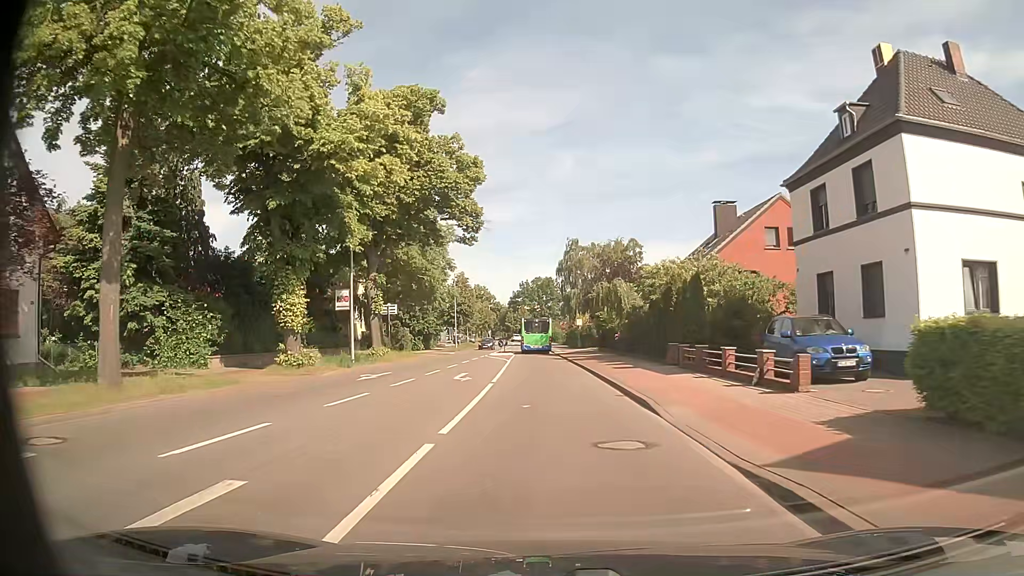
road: secondary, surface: asphalt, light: Day
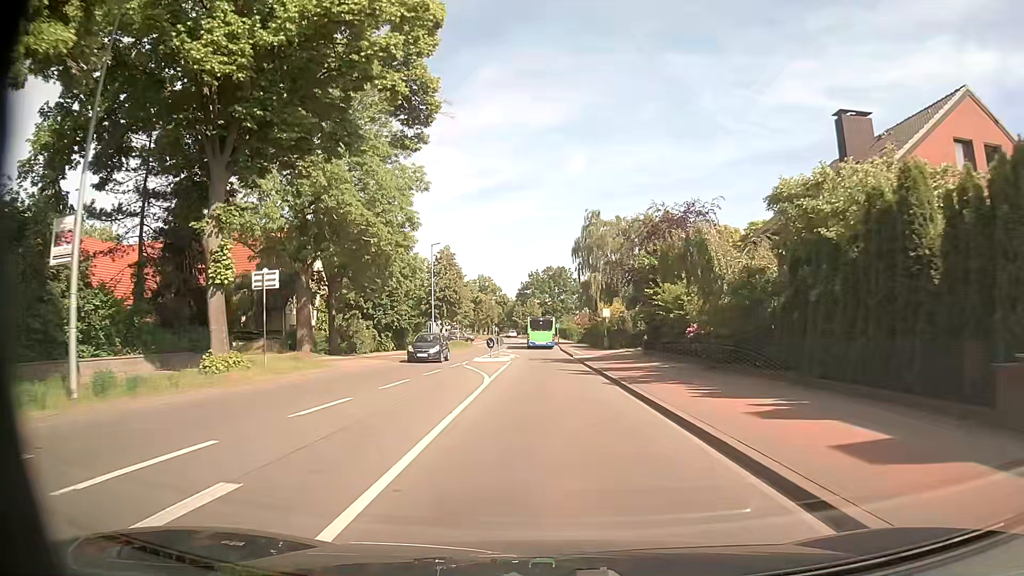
(-0.3, +20.4) m; -1°
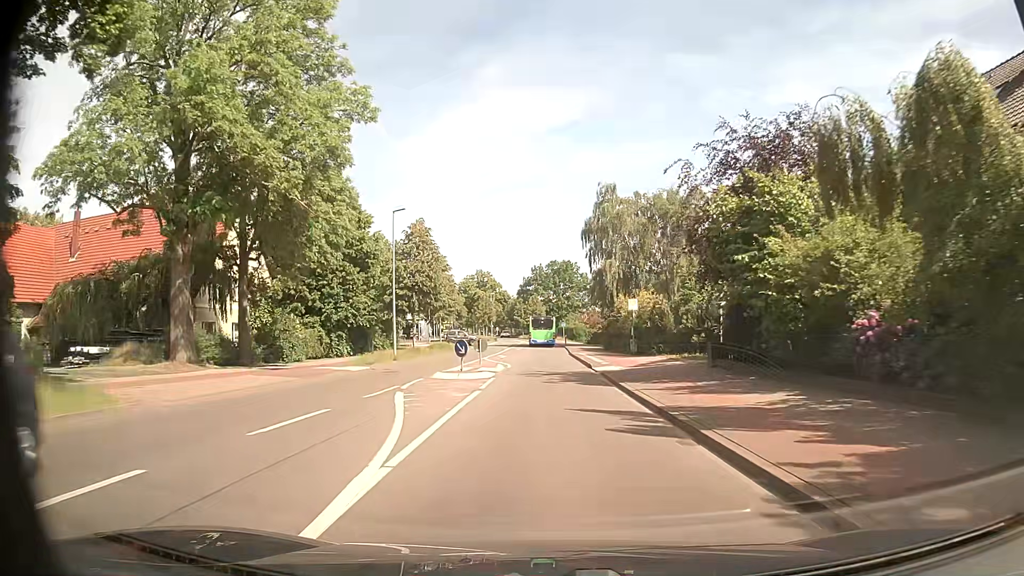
(0.0, +14.1) m; -1°
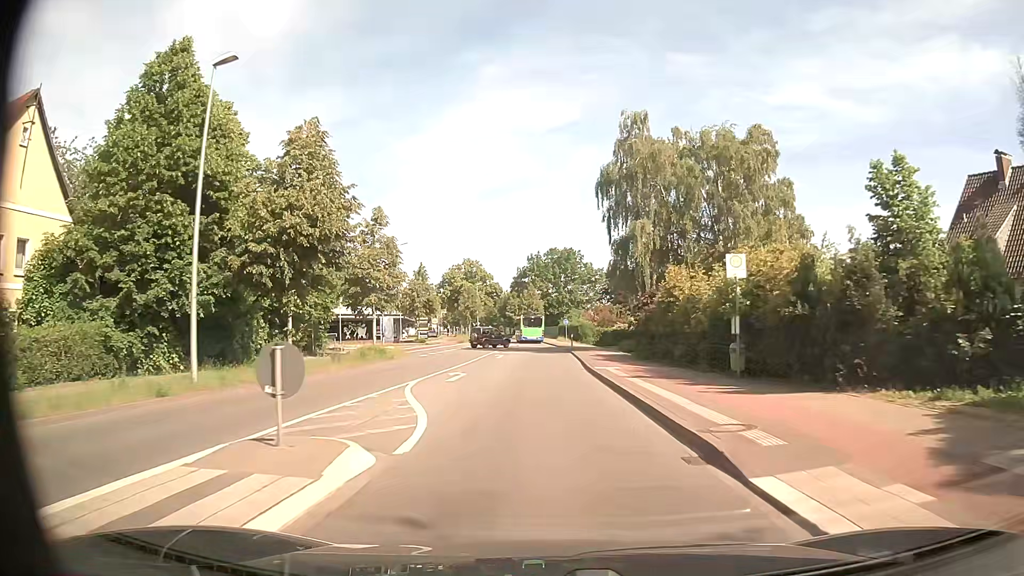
(+0.1, +21.4) m; +1°
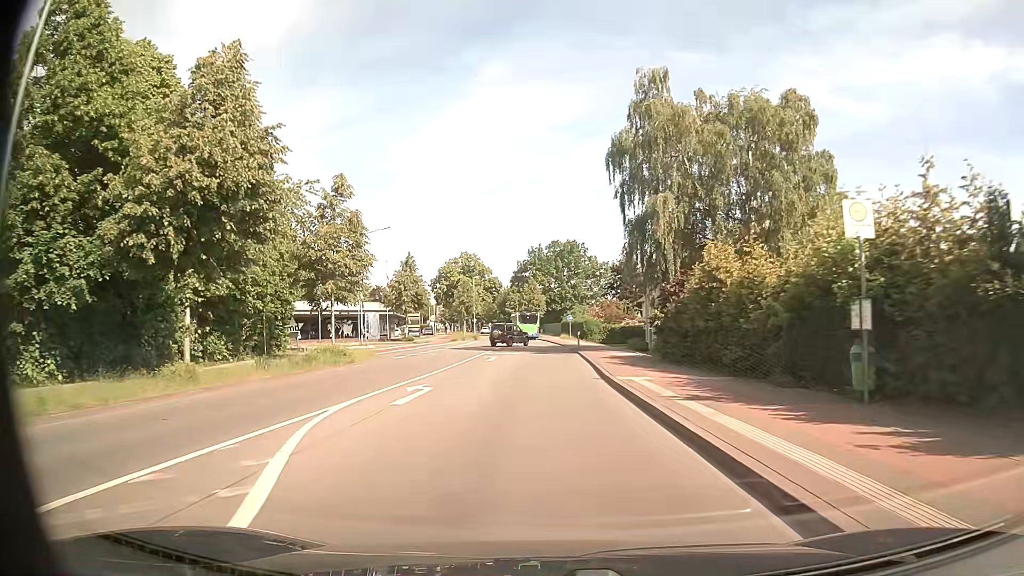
(0.0, +7.1) m; 0°
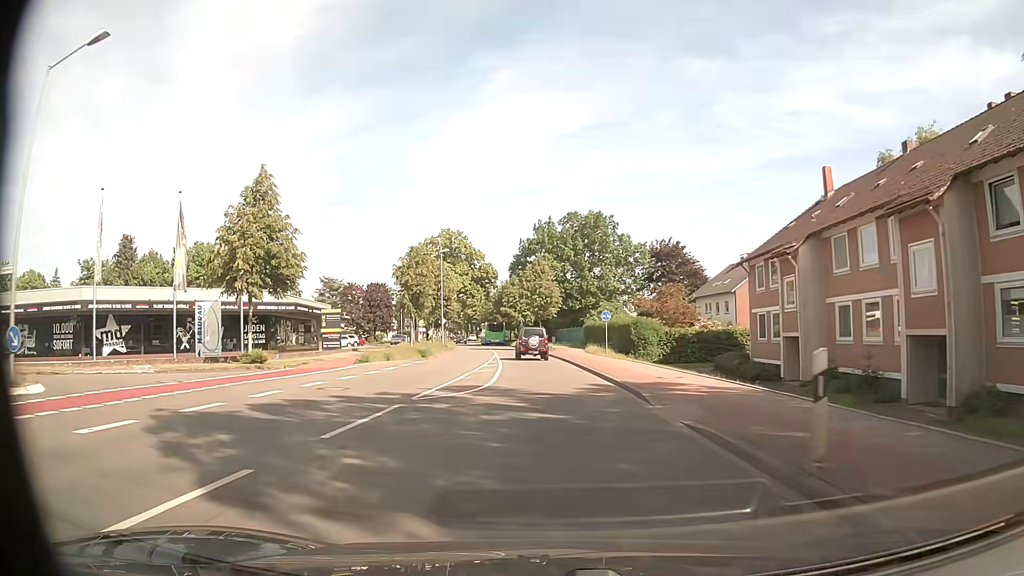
(-0.5, +35.8) m; -1°
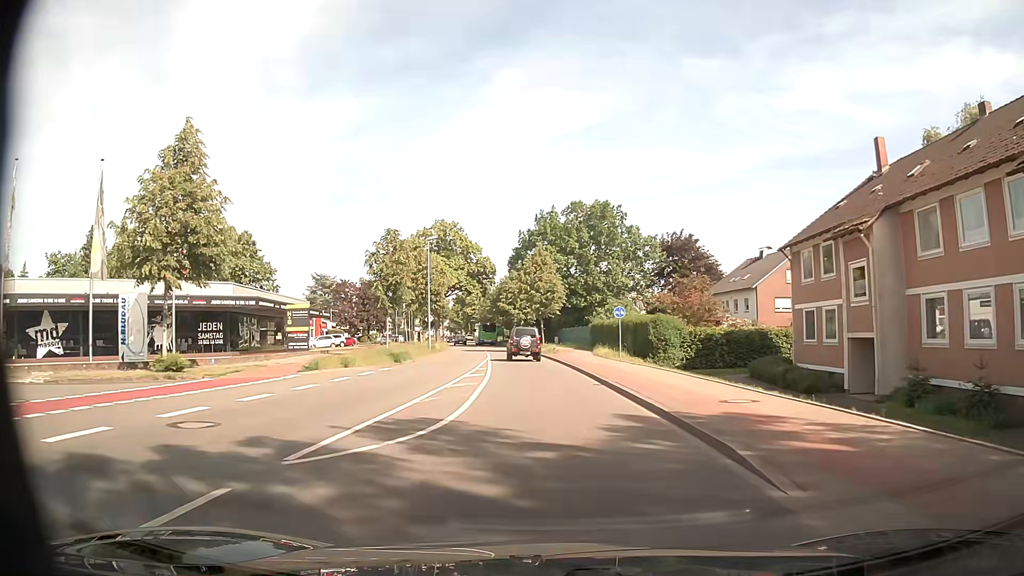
(0.0, +6.9) m; -1°
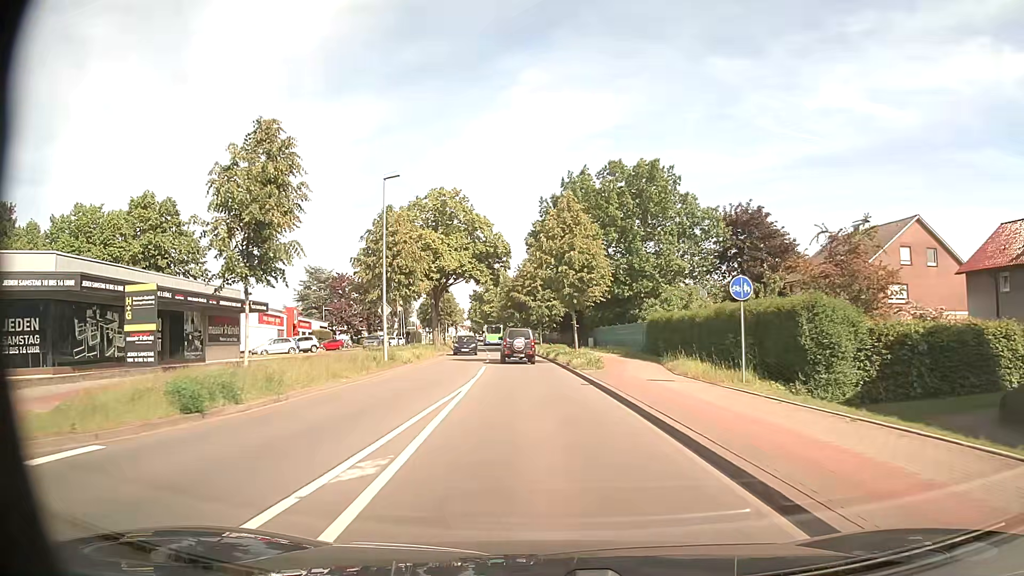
(-0.2, +19.3) m; -2°
(0, +10) (0, +20) (-1, +30) (-2, +40) (-3, +50) (-4, +60) (-5, +70) (-6, +80) (-7, +90) (-7, +100) m
